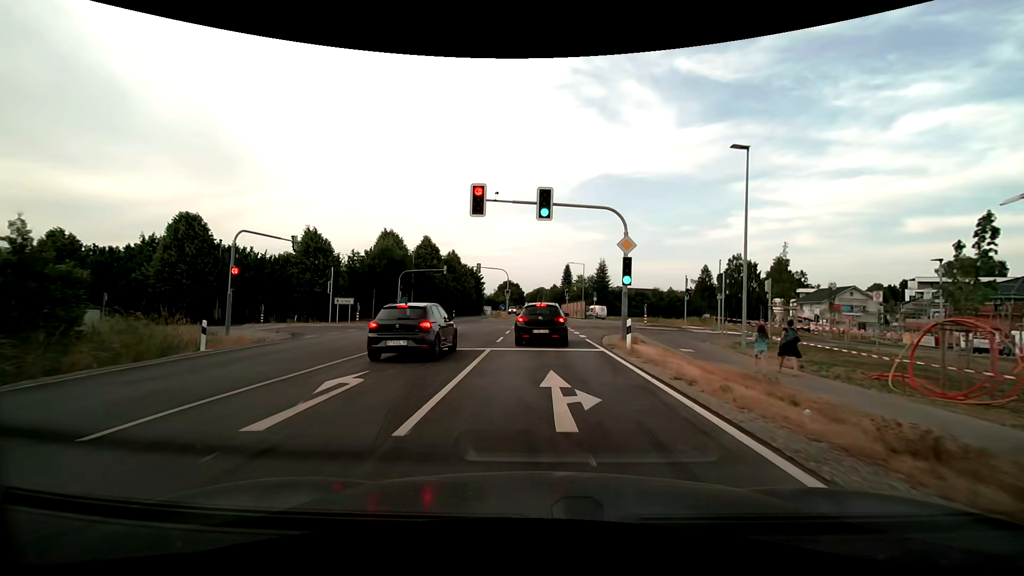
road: secondary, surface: asphalt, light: Day
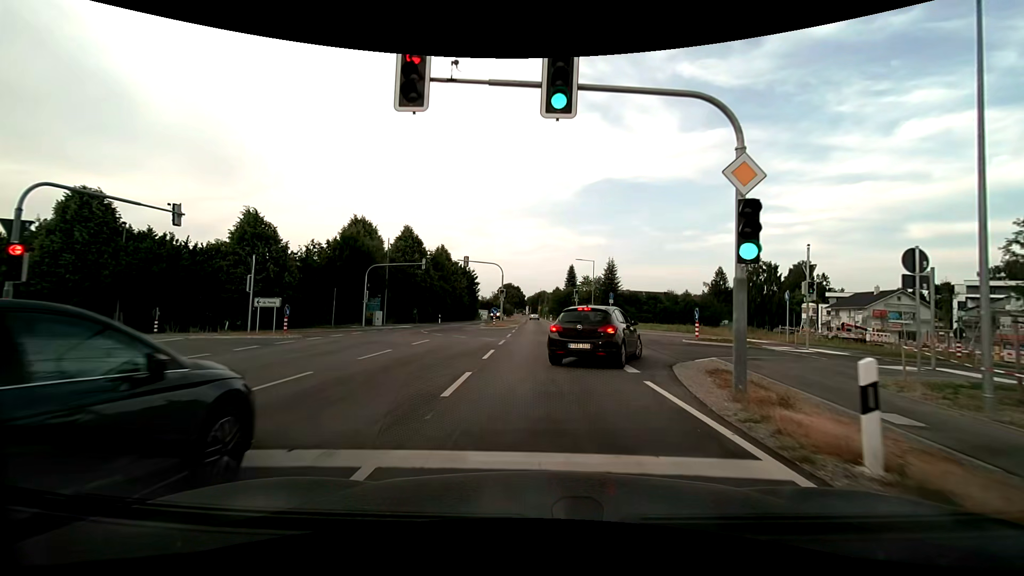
(0.0, +11.1) m; 0°
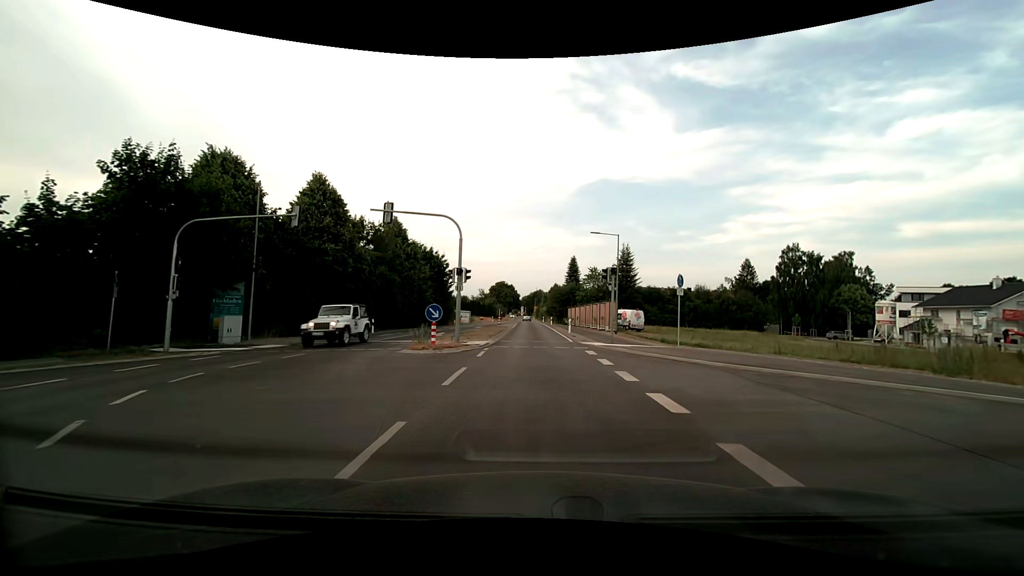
(+0.1, +23.0) m; +1°
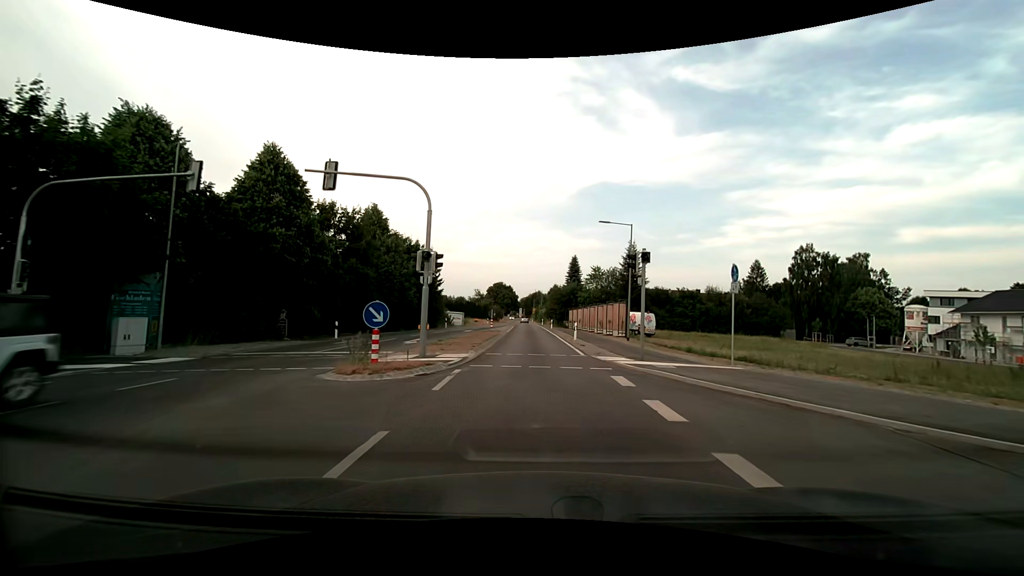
(0.0, +6.4) m; 0°
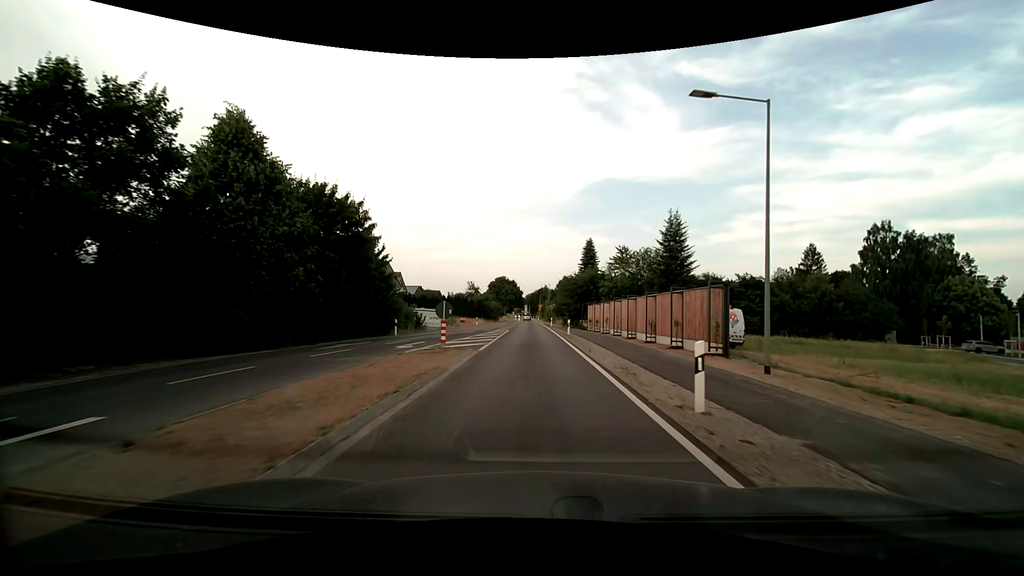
(-0.1, +21.5) m; -1°
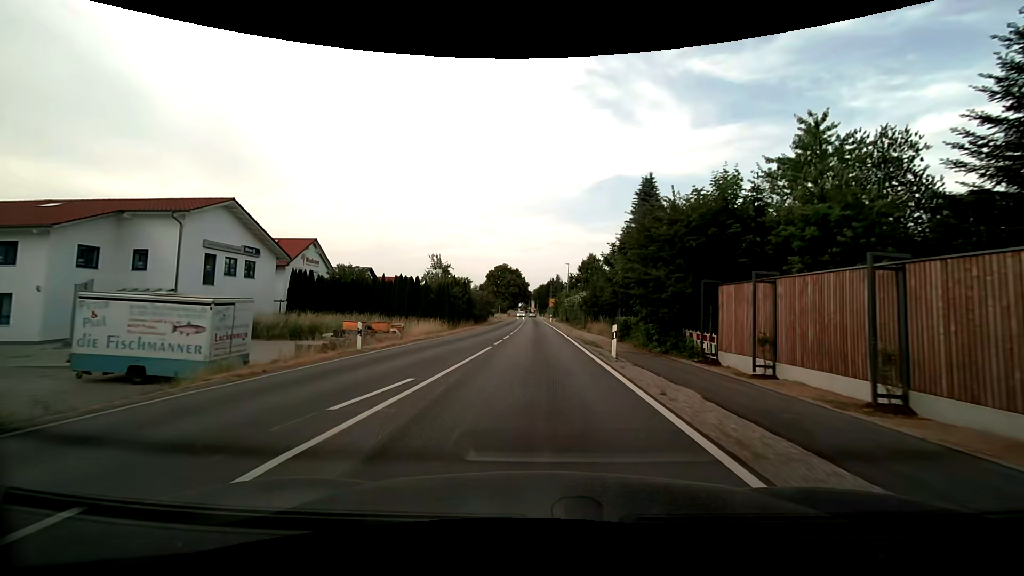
(-0.4, +41.5) m; -1°
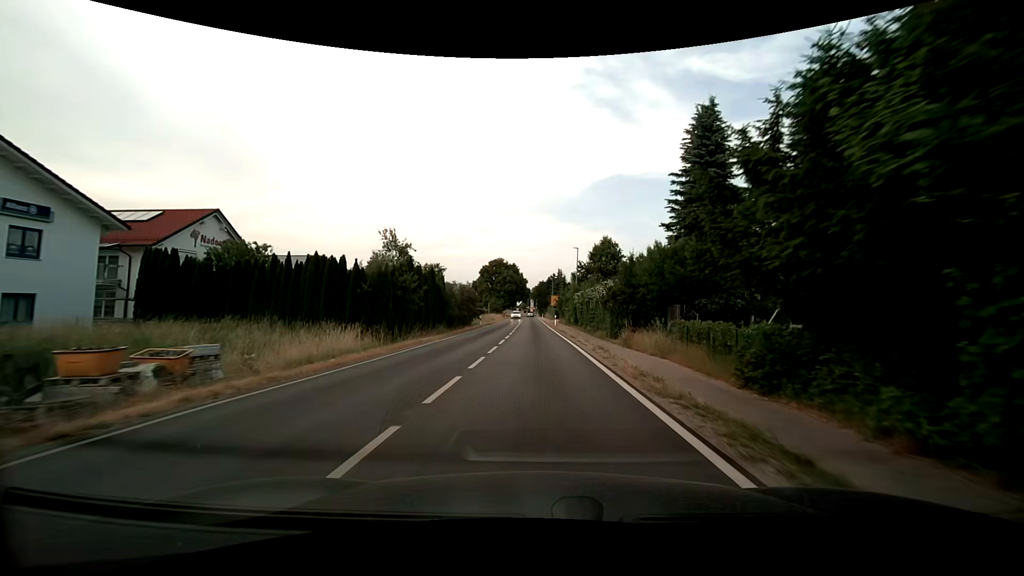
(0.0, +17.6) m; 0°
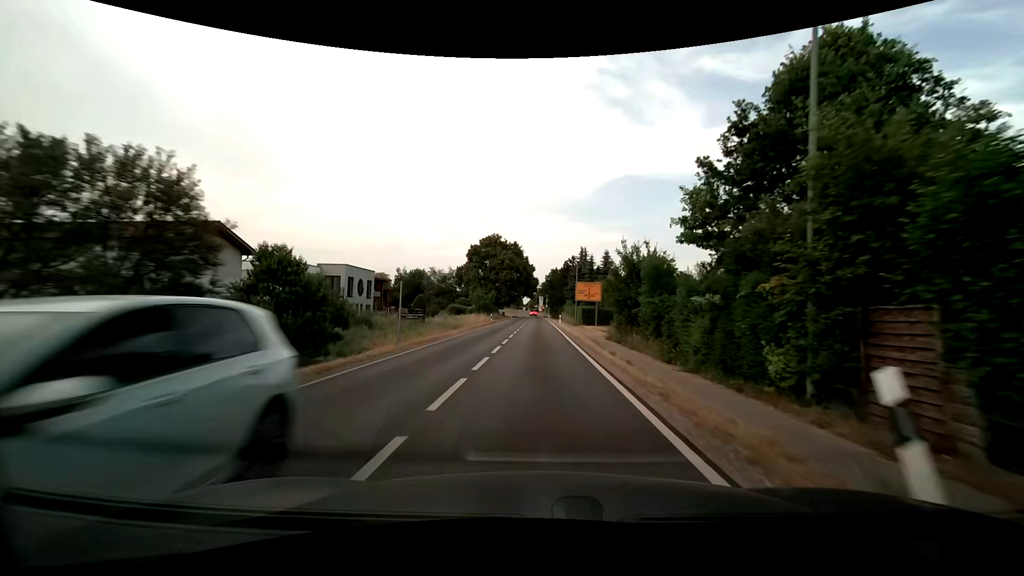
(-0.1, +46.0) m; -1°
(0, +10) (0, +20) (0, +30) (0, +40) (0, +50) (0, +60) (0, +70) (0, +80) (0, +90) (+1, +100) m
